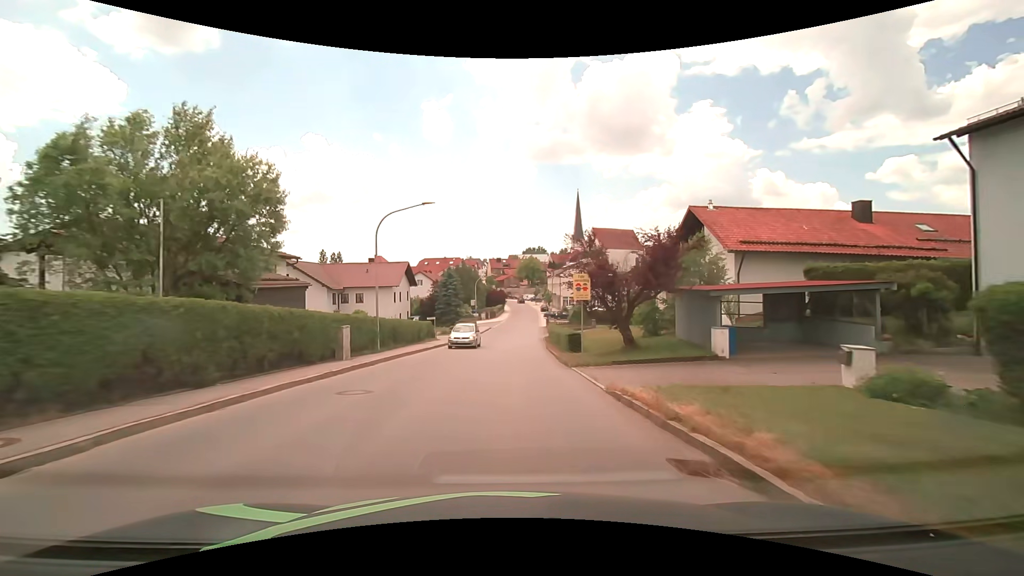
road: tertiary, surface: asphalt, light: Day
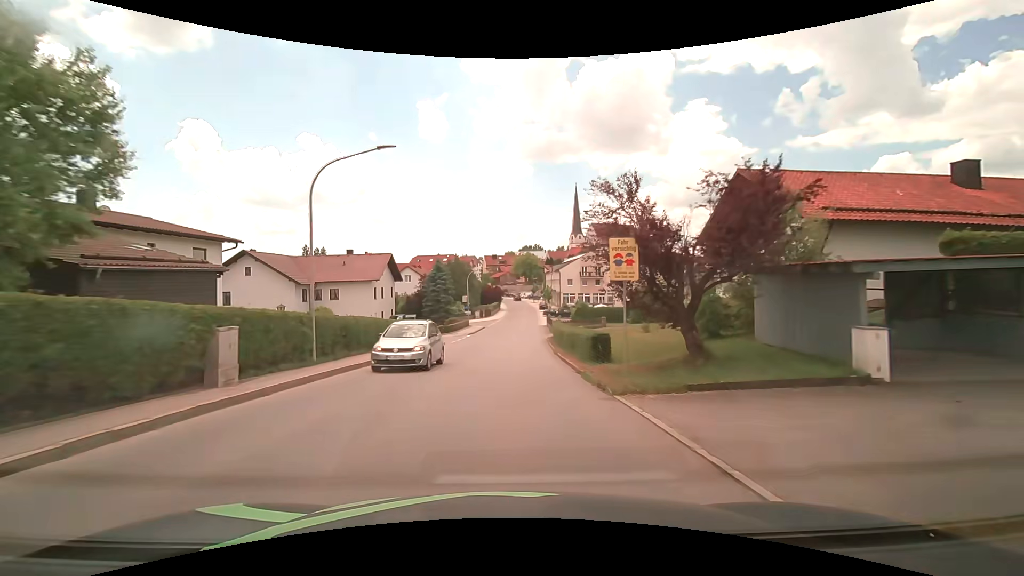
(0.0, +7.6) m; +1°
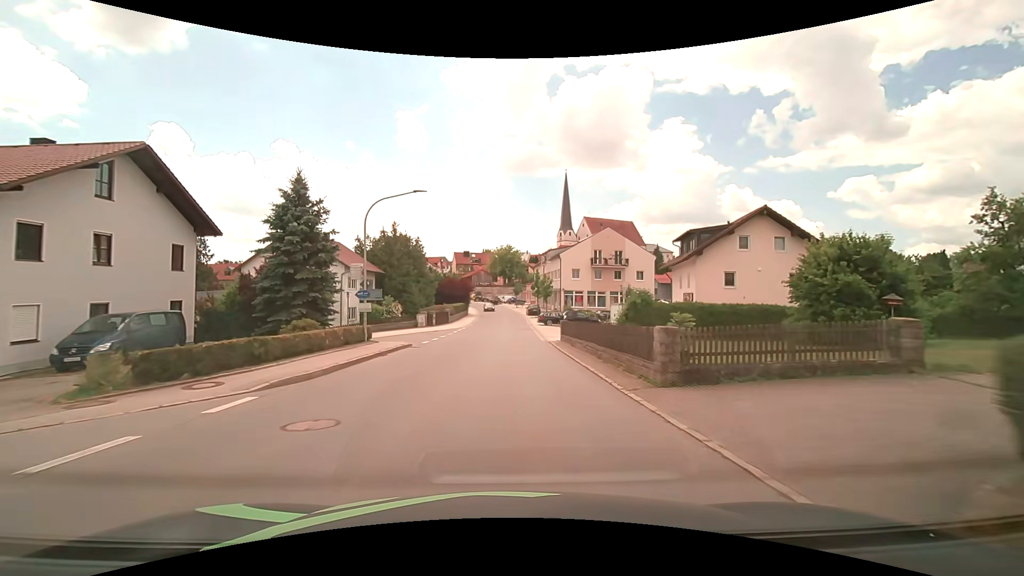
(+0.7, +38.0) m; +3°
(0, +10) (0, +20) (0, +30) (+1, +40) (+1, +50) (+1, +60) (+1, +70) (0, +80) (-1, +90) (-2, +100) m
